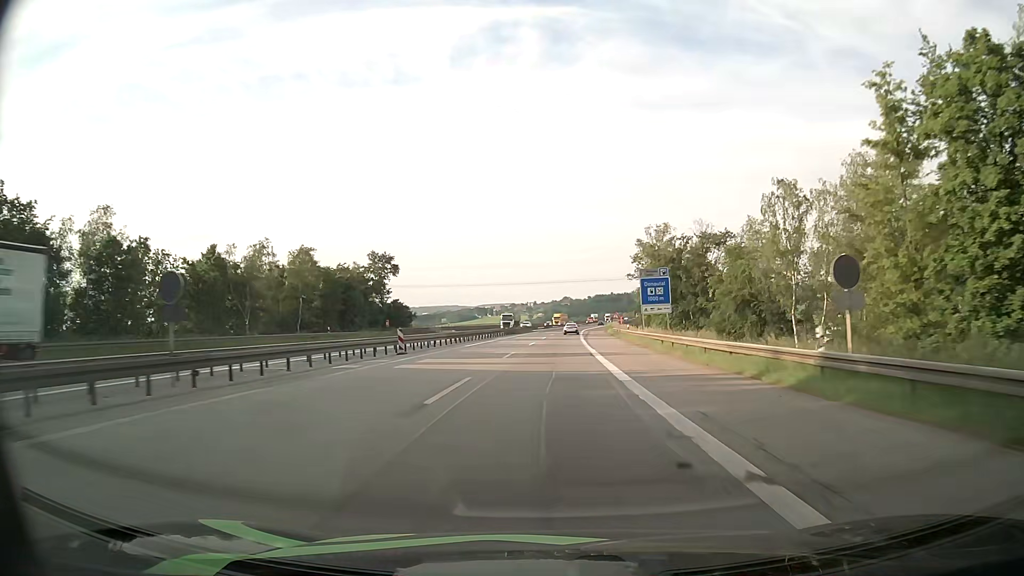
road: motorway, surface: asphalt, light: Day
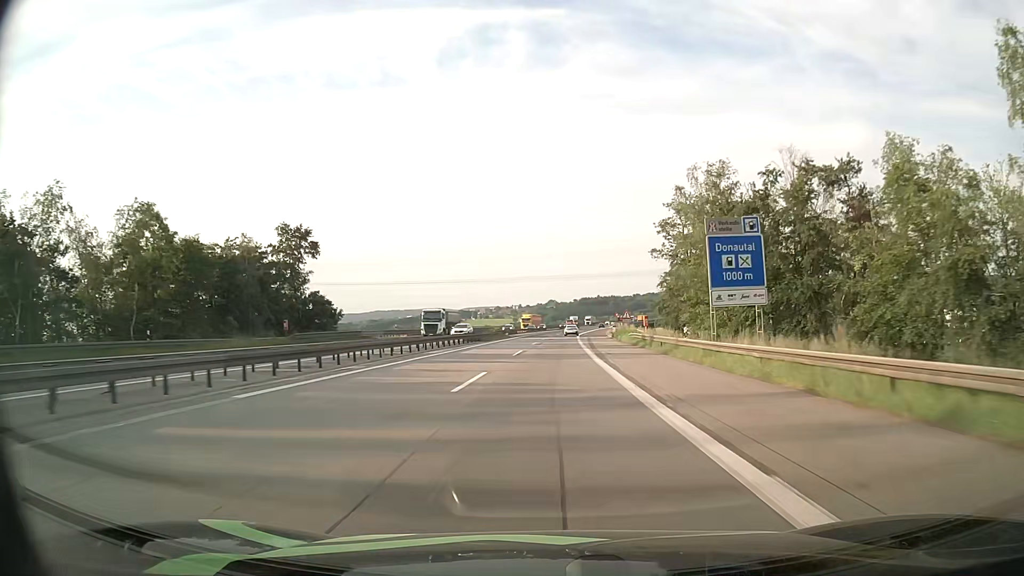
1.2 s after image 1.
(+0.4, +31.4) m; +1°
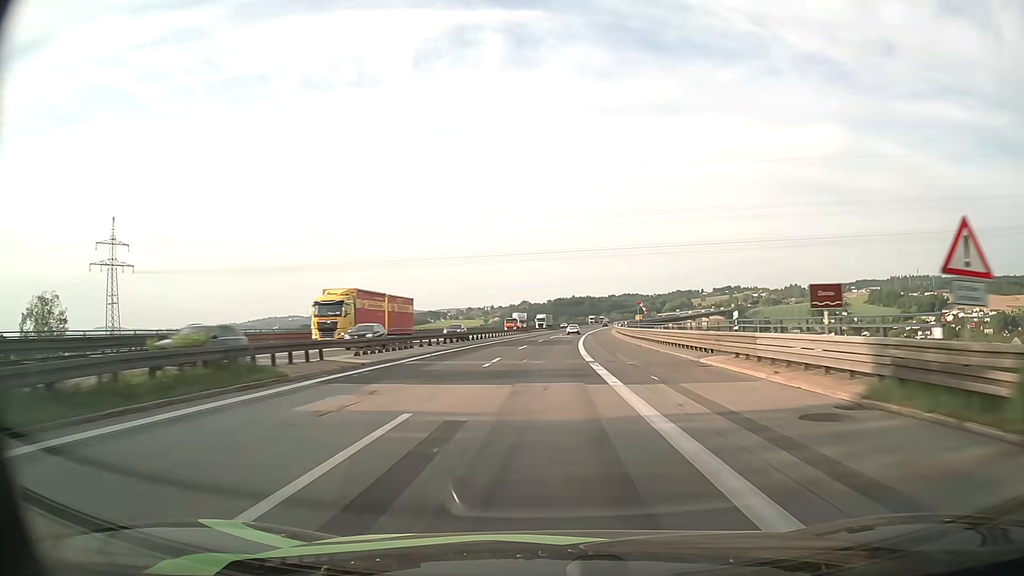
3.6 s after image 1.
(+1.2, +64.0) m; +2°
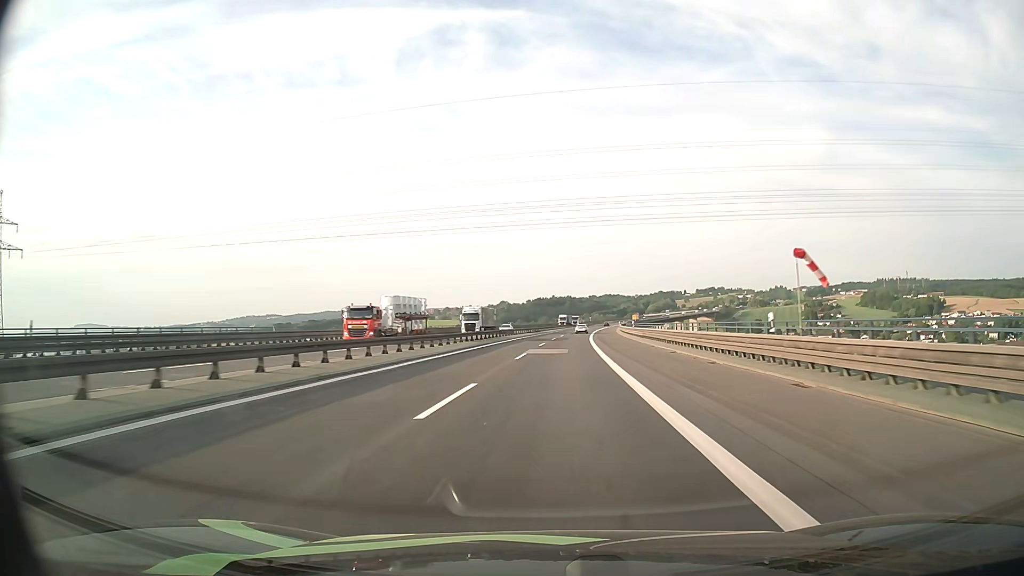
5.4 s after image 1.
(+0.7, +48.8) m; +2°
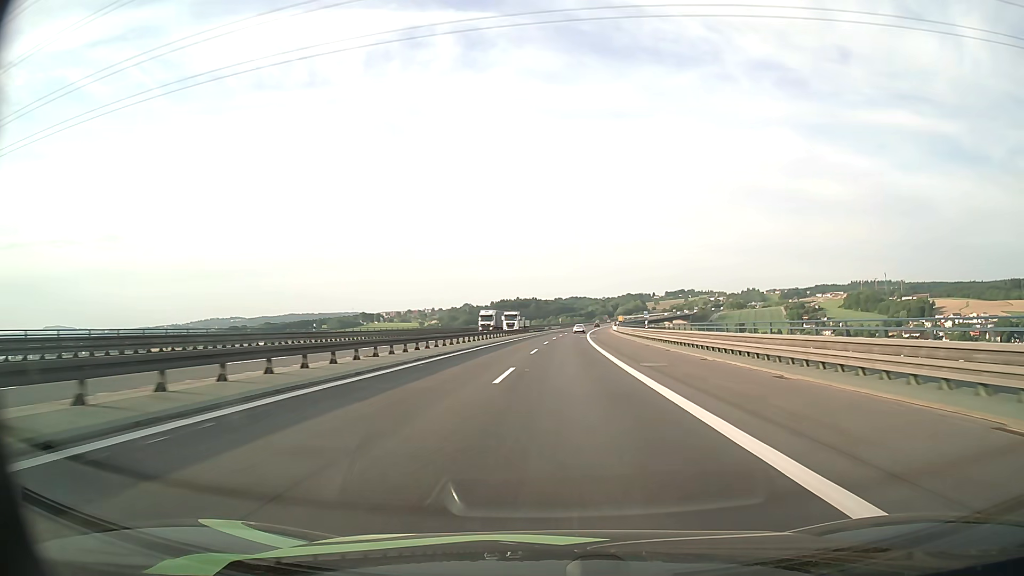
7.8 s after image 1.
(+1.8, +65.6) m; +3°
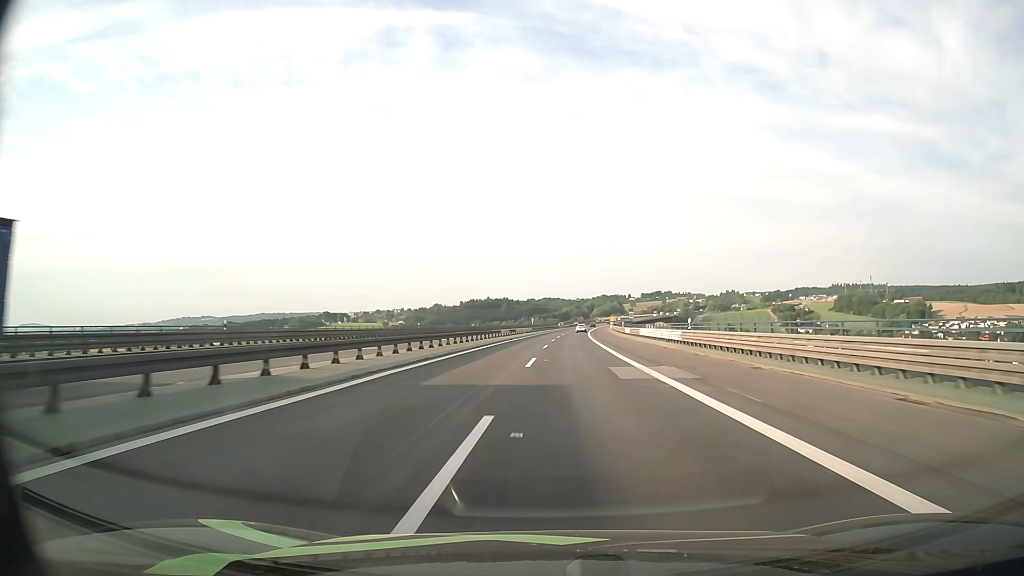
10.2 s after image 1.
(+1.3, +66.2) m; +2°
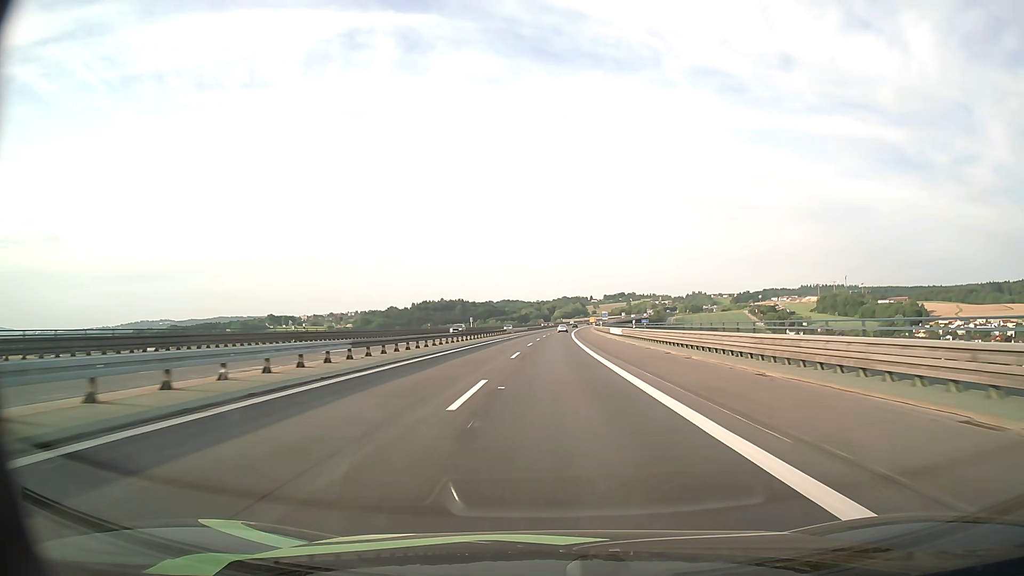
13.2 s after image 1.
(+2.8, +83.3) m; +3°
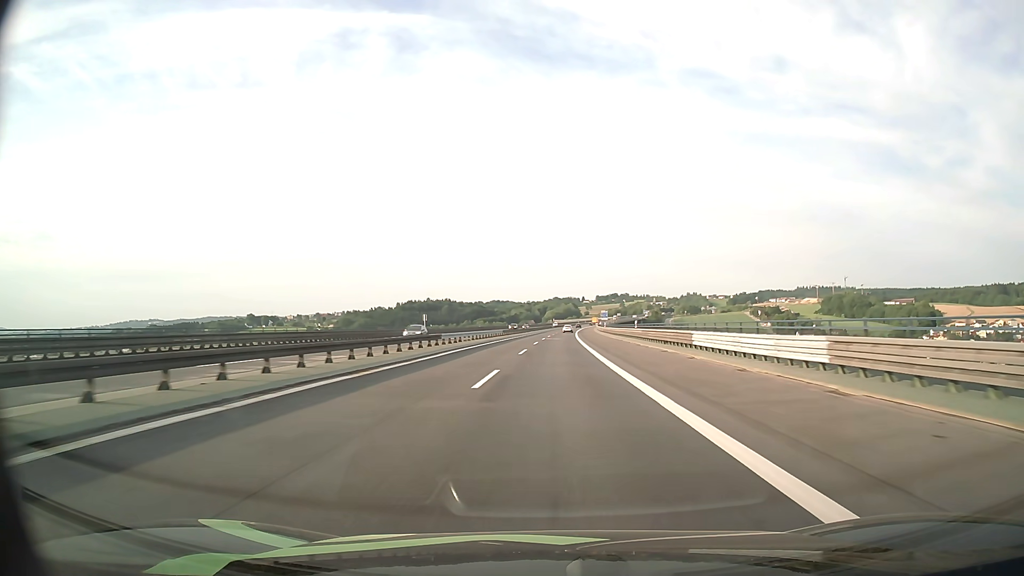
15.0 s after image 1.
(+0.3, +50.2) m; +1°
(0, +10) (0, +20) (0, +30) (+1, +40) (+1, +50) (+1, +60) (+1, +70) (+2, +80) (+2, +90) (+2, +100) m
